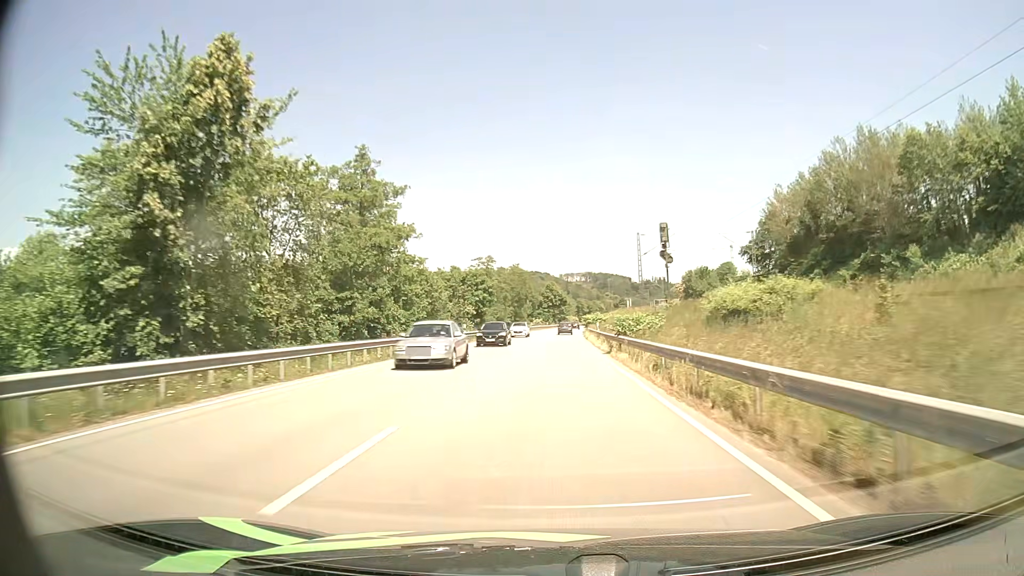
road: primary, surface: asphalt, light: Day
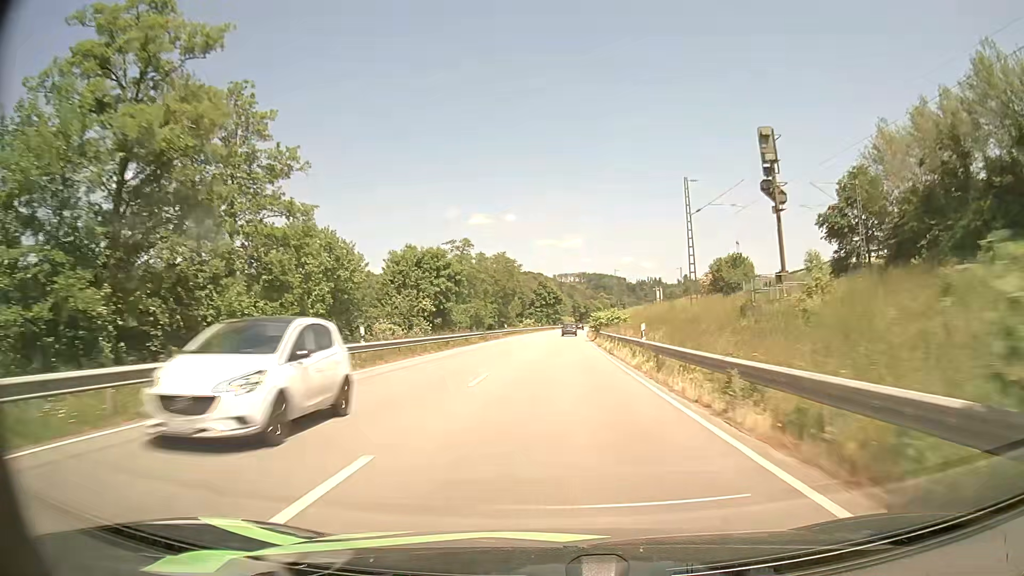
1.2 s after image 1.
(+0.1, +26.0) m; 0°
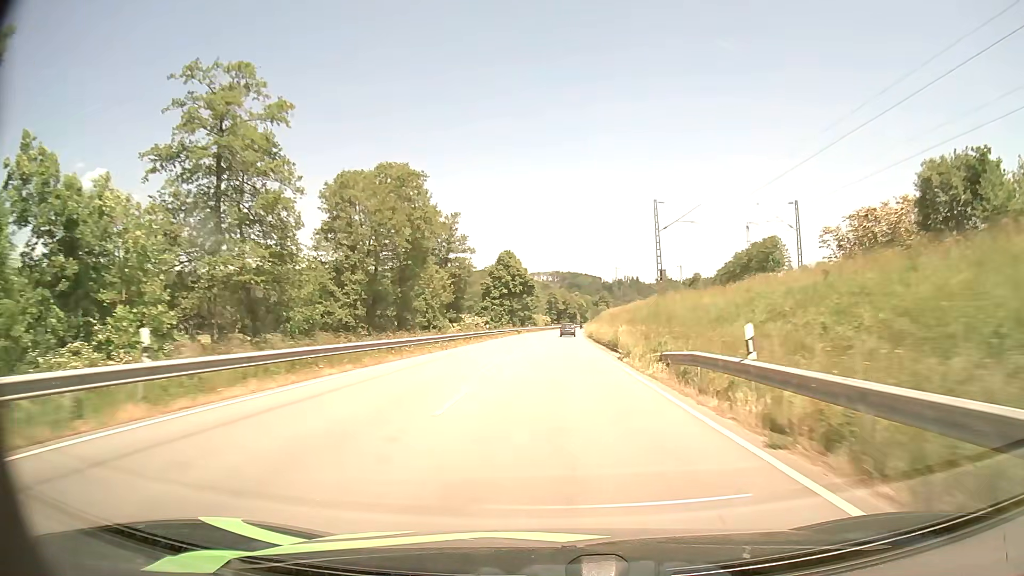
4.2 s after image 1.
(+1.4, +65.2) m; +3°
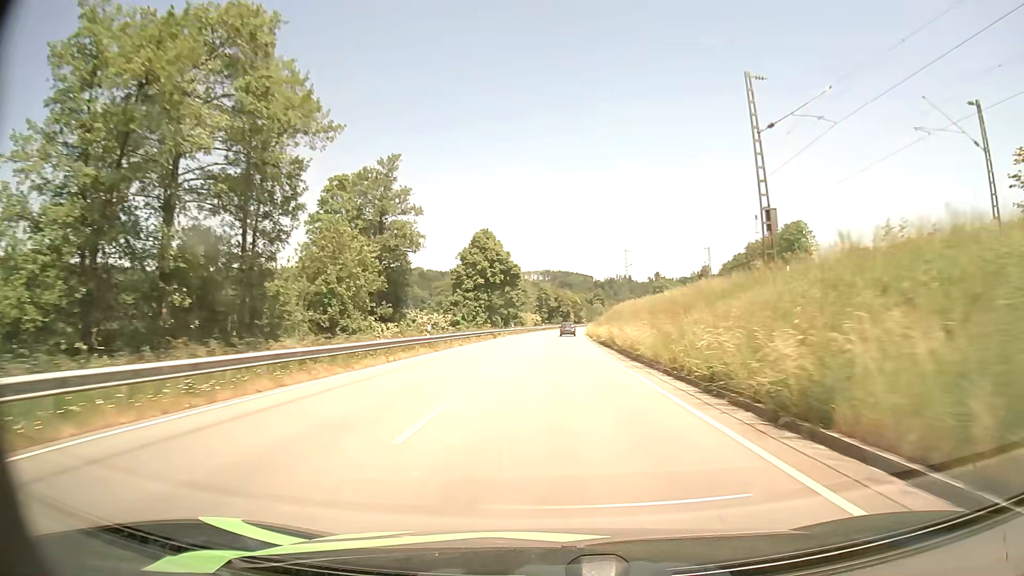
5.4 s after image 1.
(+0.1, +26.6) m; +1°
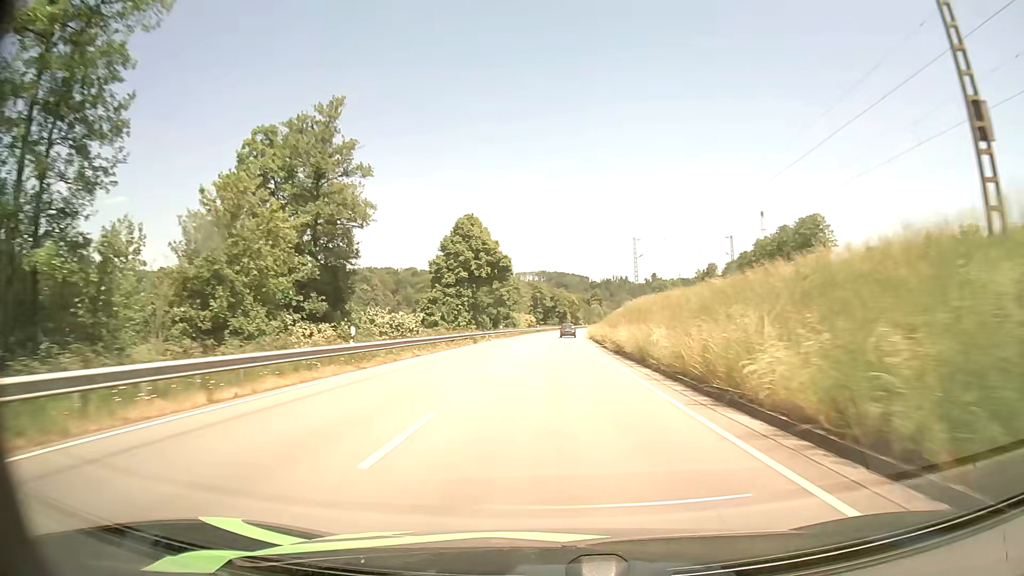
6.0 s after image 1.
(+0.1, +13.4) m; +1°
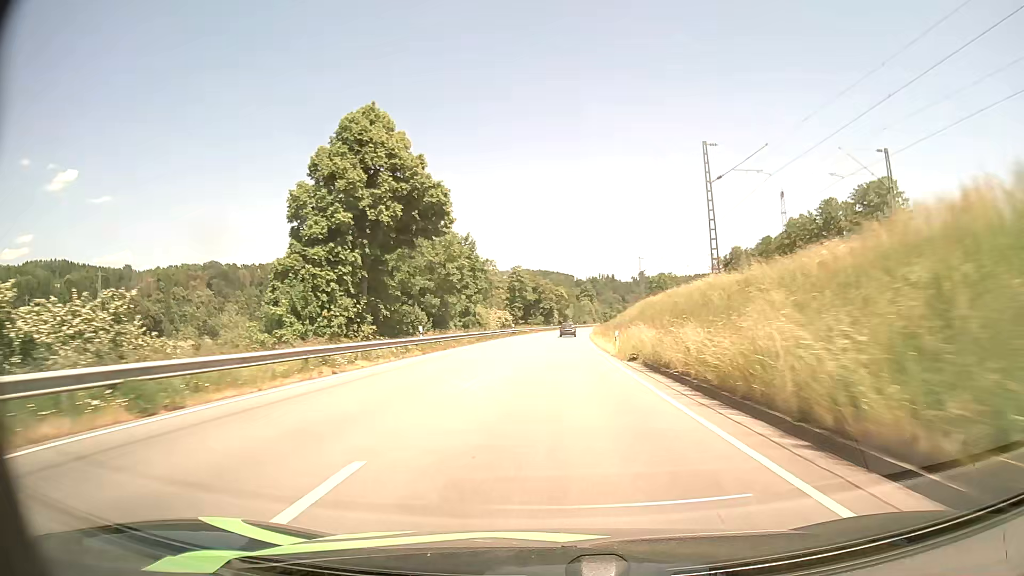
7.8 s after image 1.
(+0.4, +40.2) m; +1°
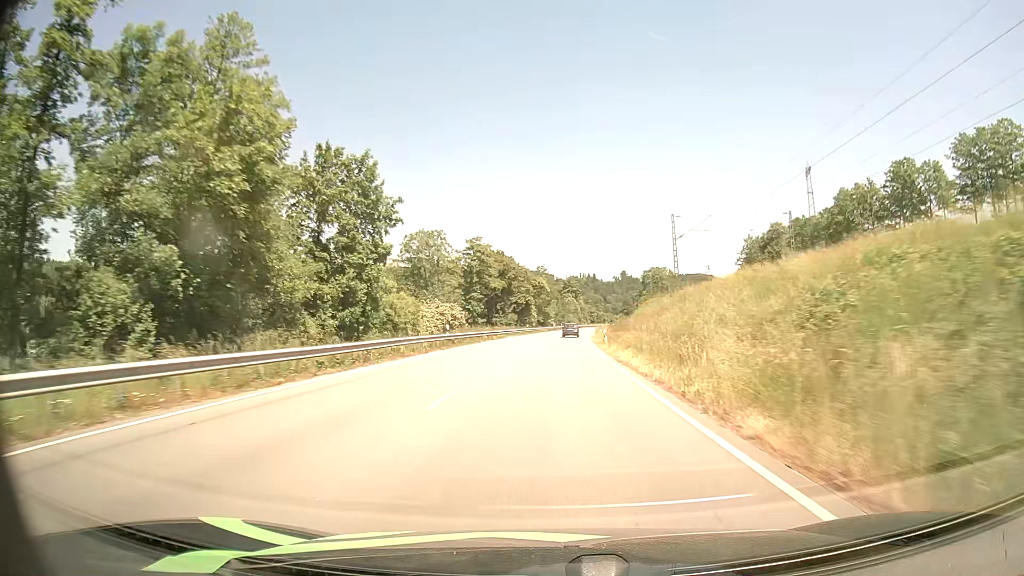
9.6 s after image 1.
(+0.6, +40.2) m; +2°
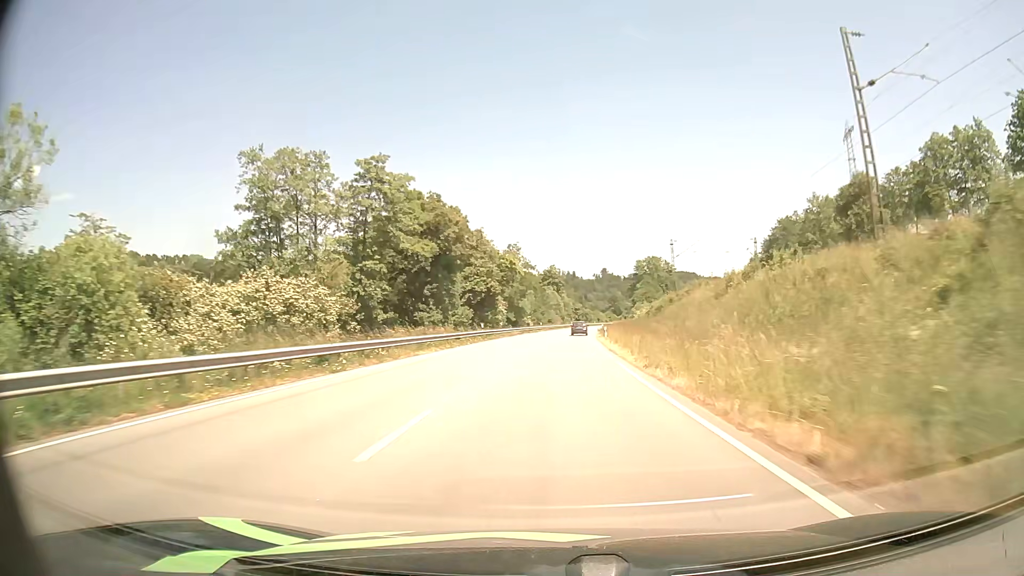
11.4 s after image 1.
(+0.7, +40.0) m; +2°
(0, +10) (0, +20) (0, +30) (+1, +40) (+1, +50) (+2, +60) (+2, +70) (+3, +80) (+4, +90) (+5, +100) m
